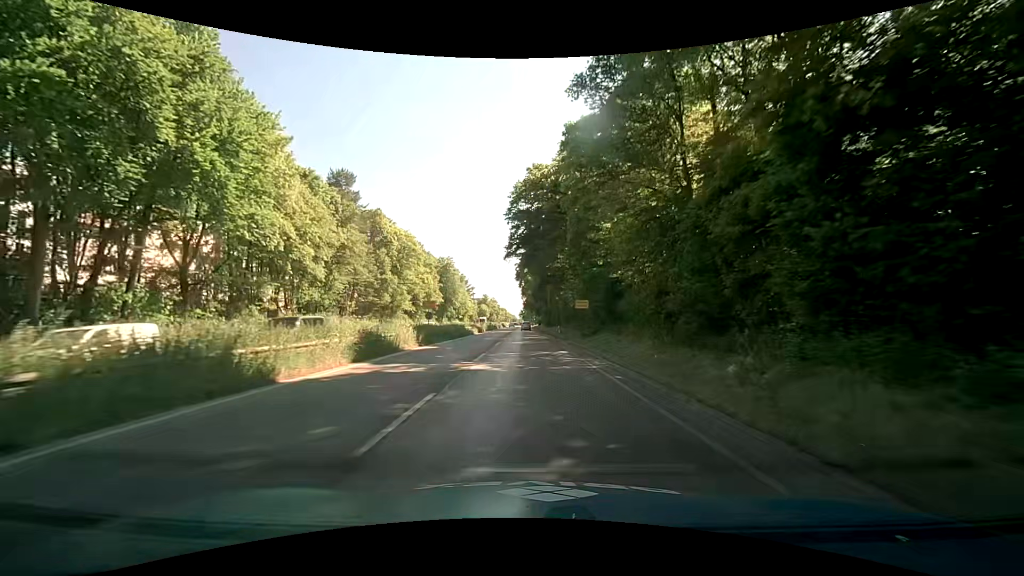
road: trunk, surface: asphalt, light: Day
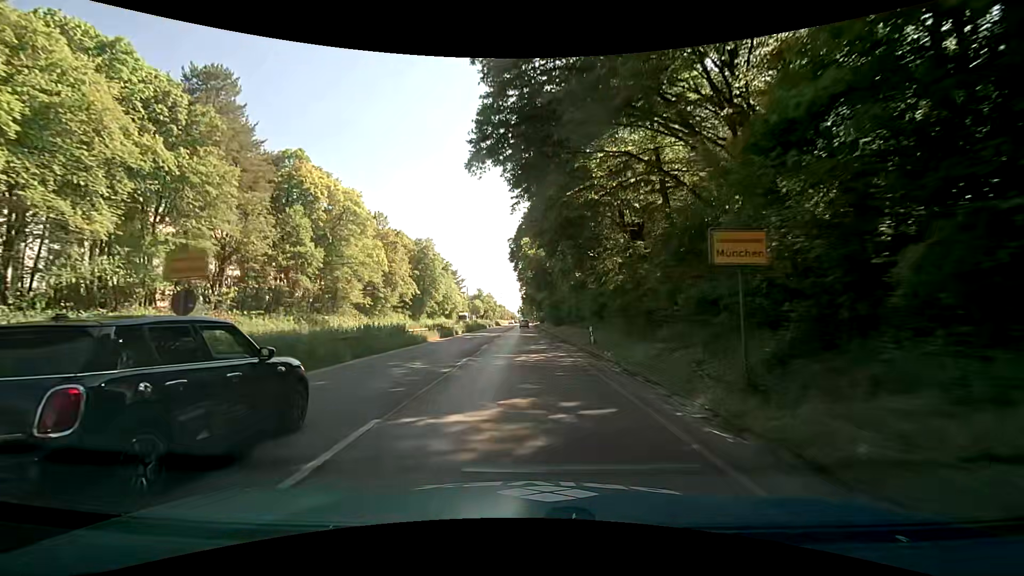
(-0.3, +26.5) m; 0°
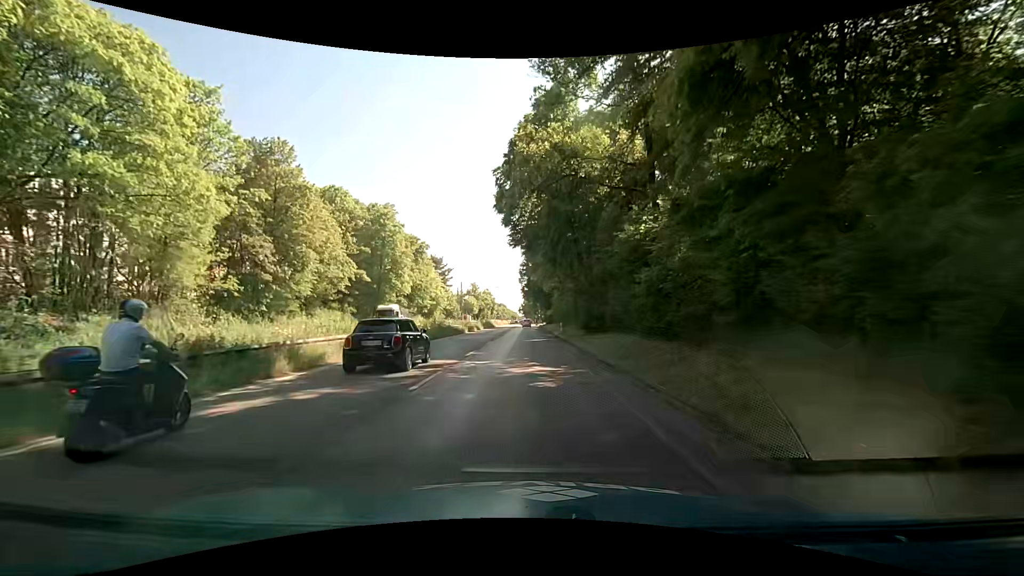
(-0.3, +31.5) m; 0°
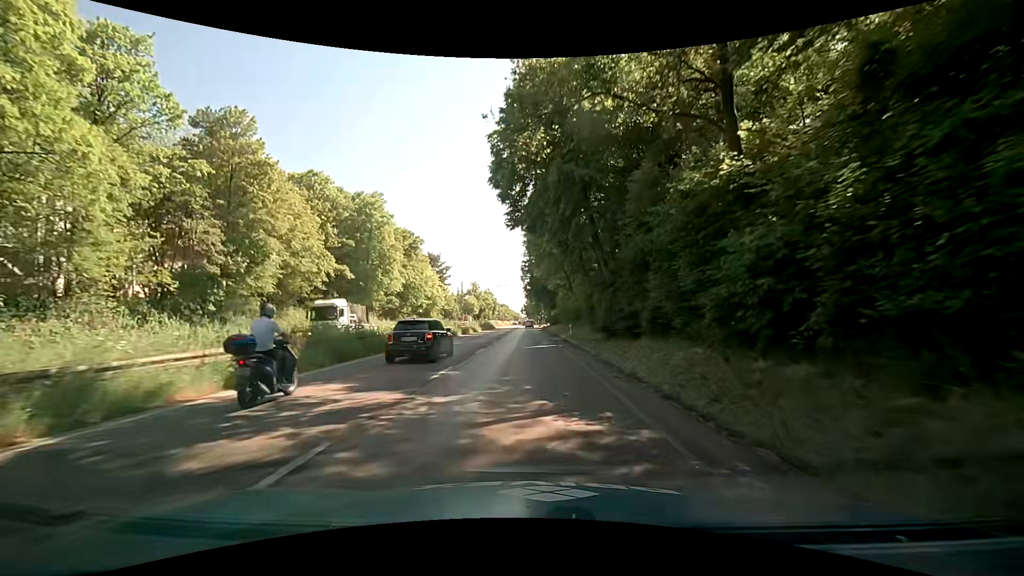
(-0.1, +7.3) m; -2°
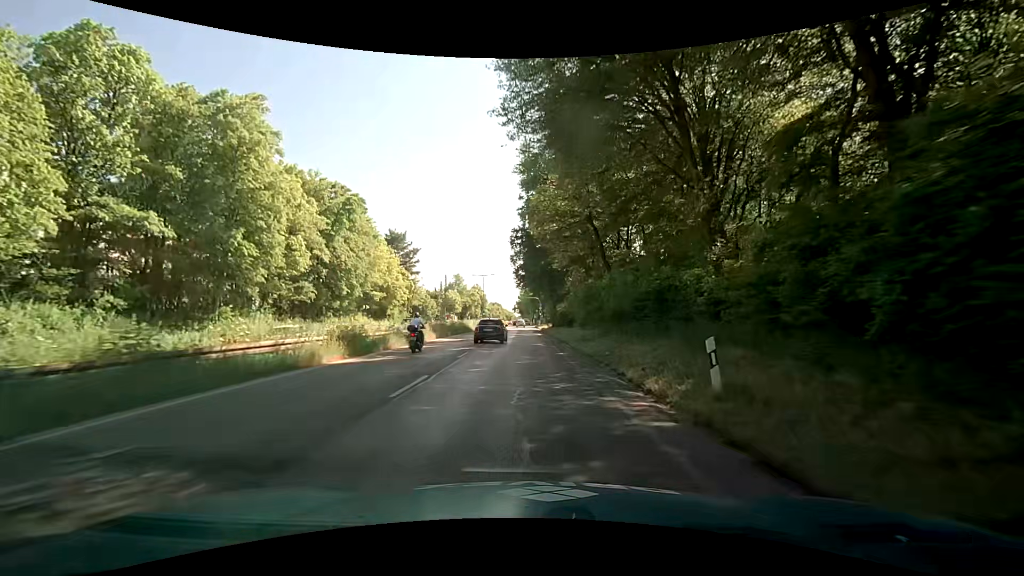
(+0.8, +29.1) m; +1°
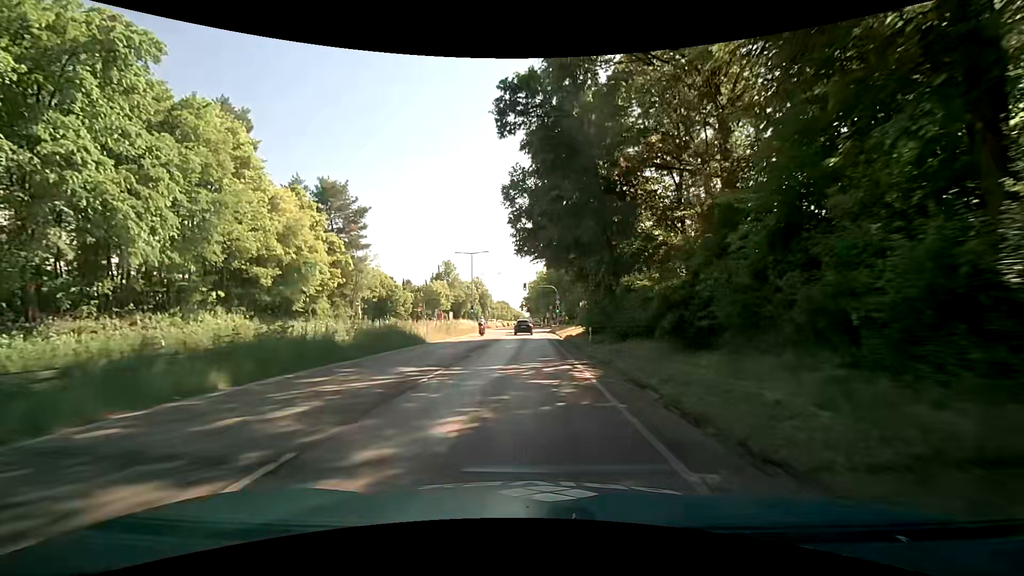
(+0.2, +33.8) m; -1°
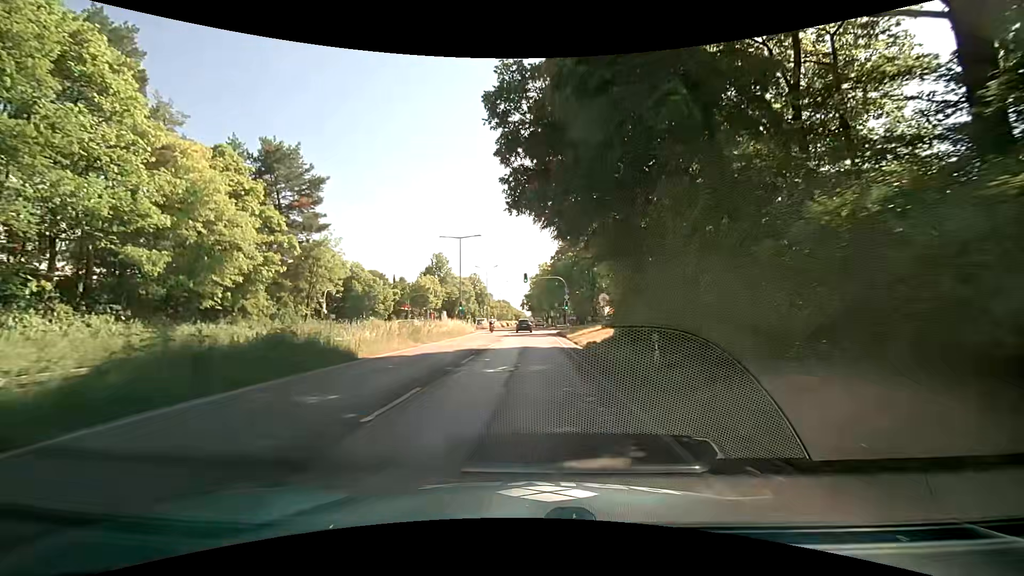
(0.0, +12.7) m; 0°
(0, +10) (0, +20) (0, +30) (0, +40) (0, +50) (0, +60) (0, +70) (-1, +80) (-1, +90) (-1, +100) m
